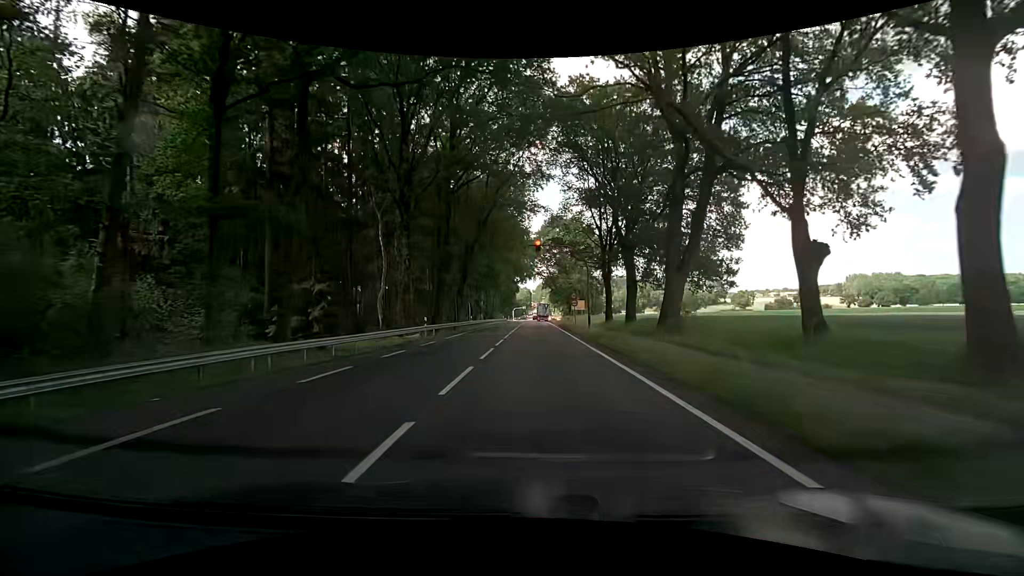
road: primary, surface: asphalt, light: Day
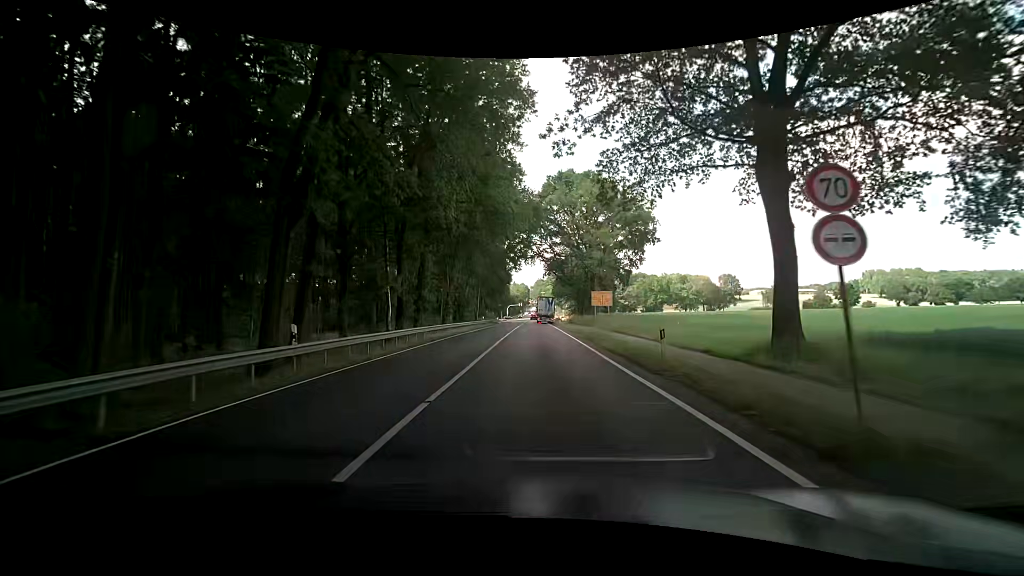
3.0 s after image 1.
(+0.6, +37.6) m; +1°
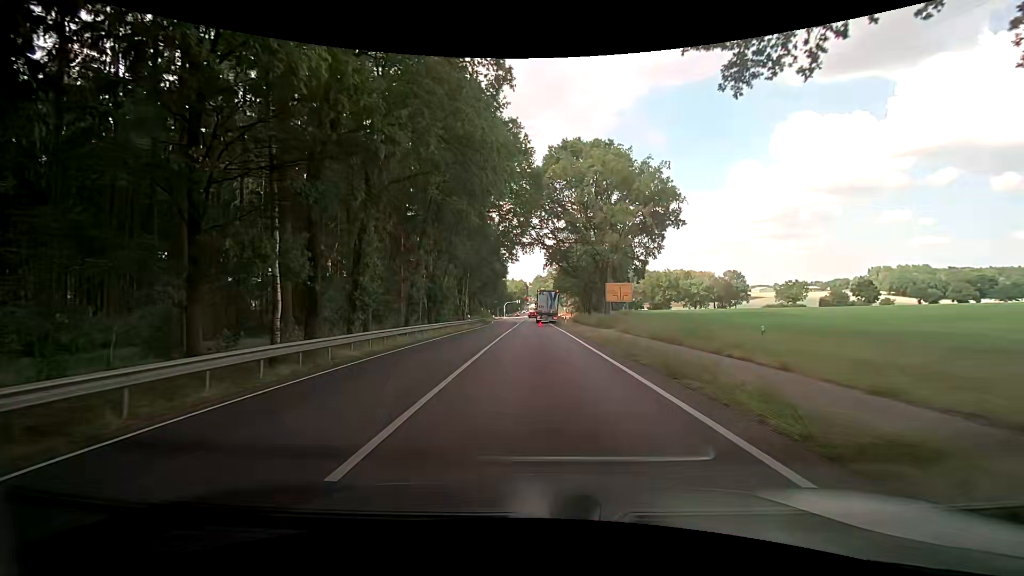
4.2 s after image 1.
(-0.1, +13.4) m; 0°
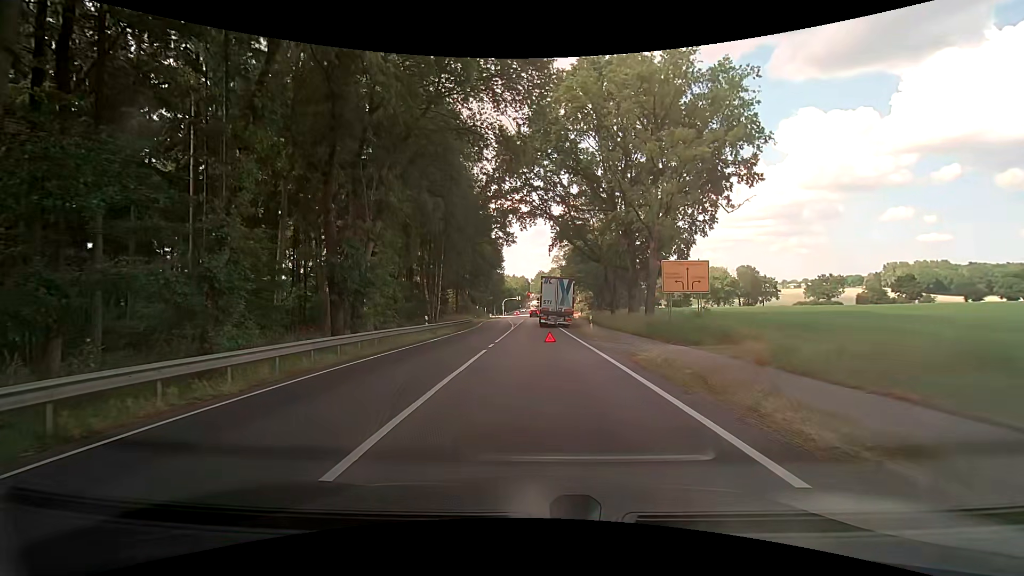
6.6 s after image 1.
(0.0, +20.9) m; 0°
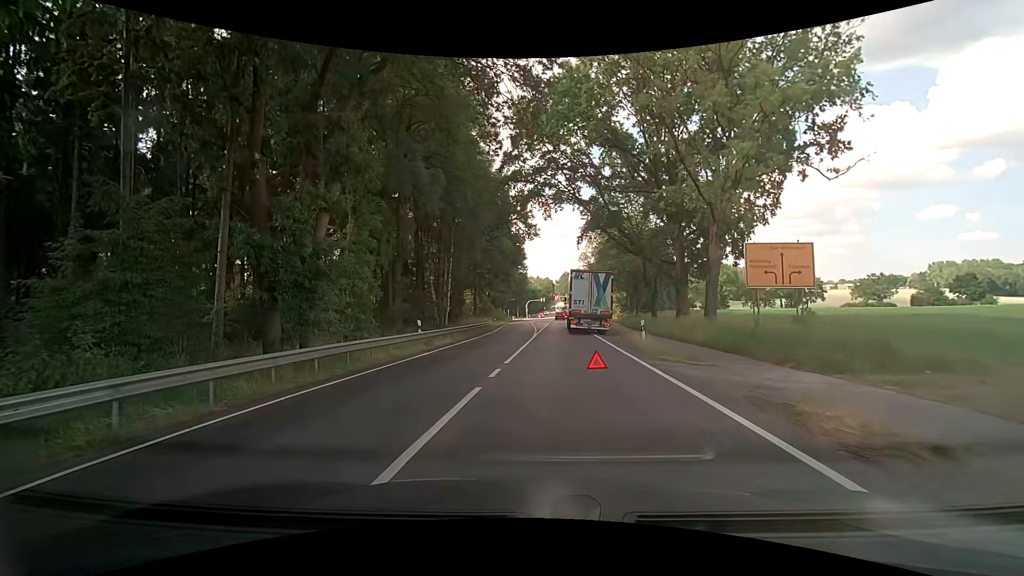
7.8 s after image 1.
(0.0, +7.8) m; -2°
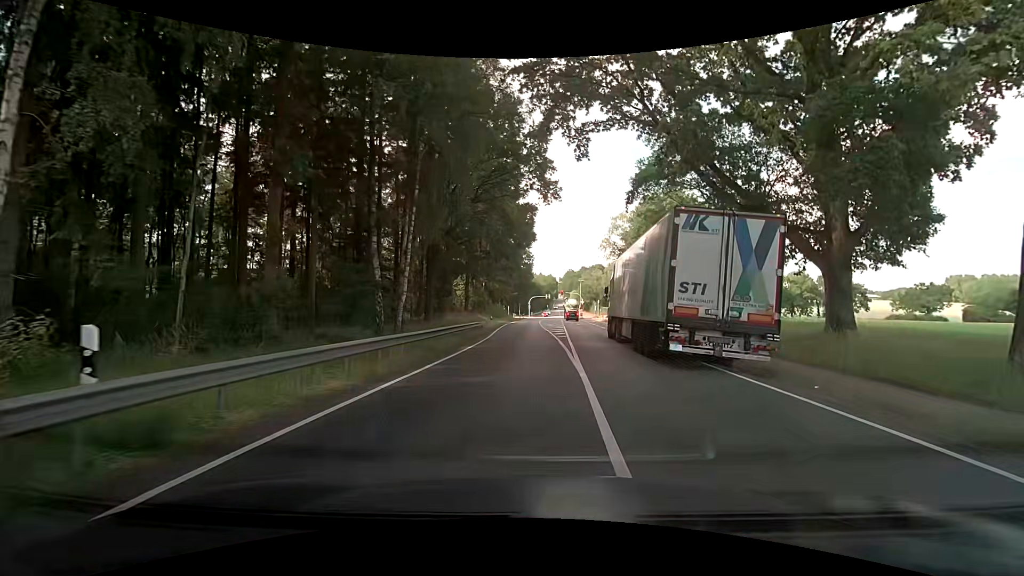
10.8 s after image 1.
(-1.0, +18.4) m; 0°
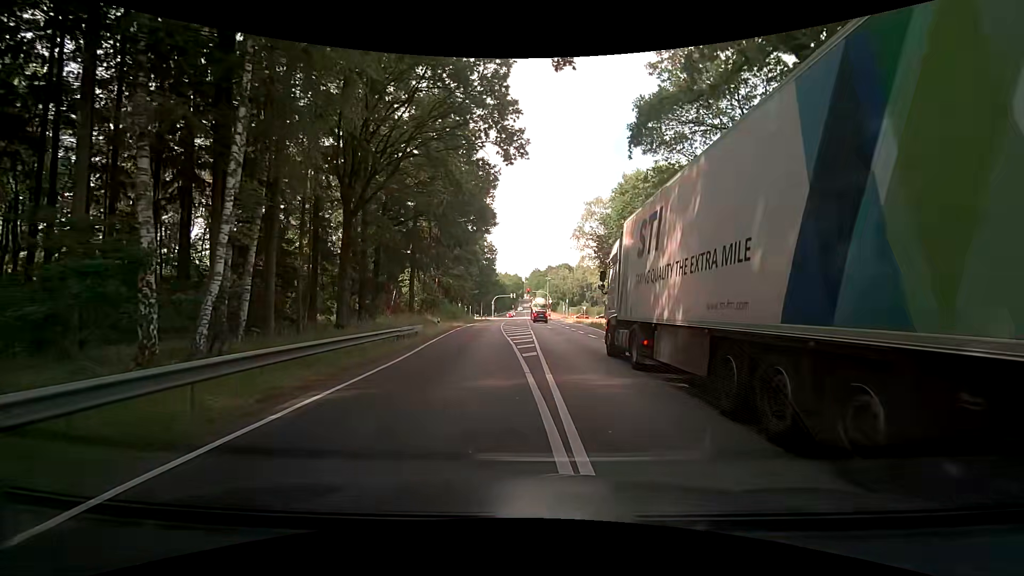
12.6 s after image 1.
(+0.4, +11.4) m; +4°
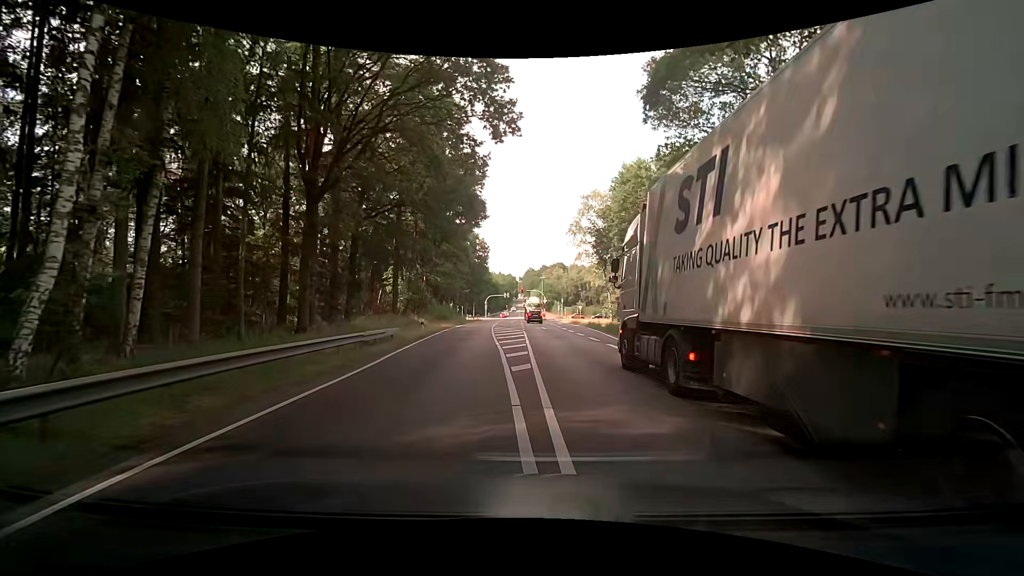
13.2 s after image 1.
(0.0, +3.9) m; +1°
(0, +10) (0, +20) (+1, +30) (+3, +40) (+4, +50) (+4, +60) (+3, +70) (+3, +80) (+2, +90) (+2, +100) m
